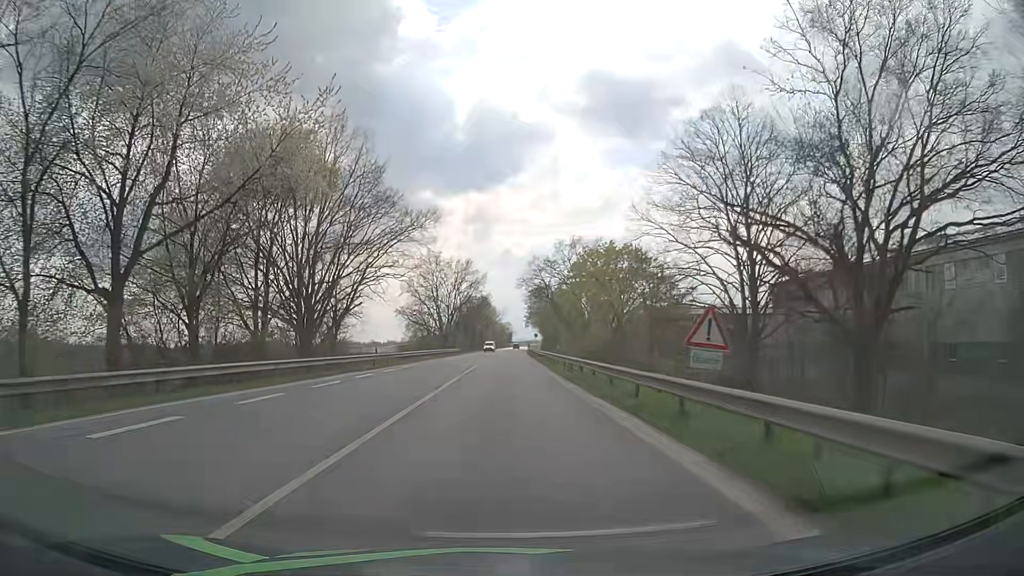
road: primary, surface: asphalt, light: Day
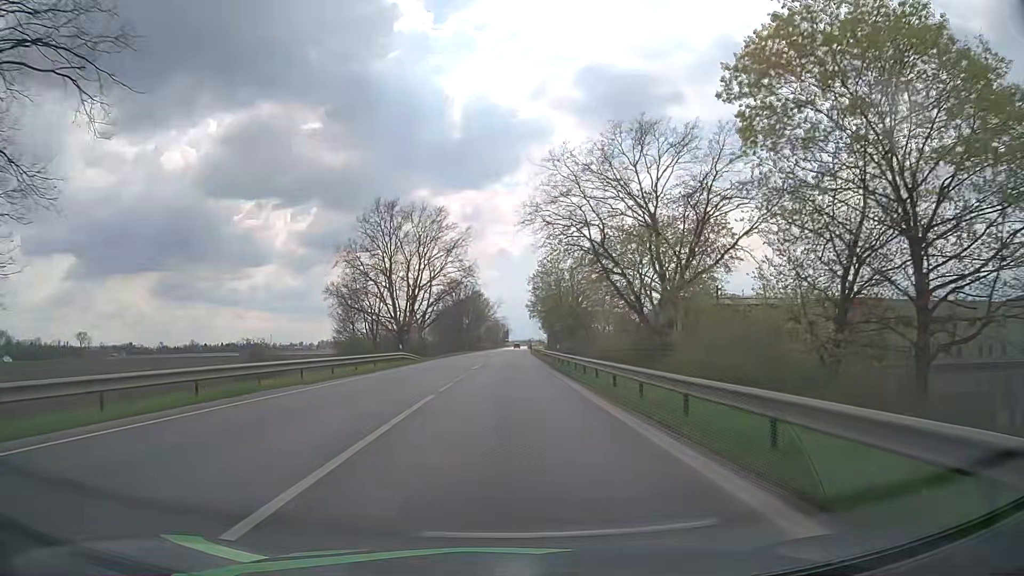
(0.0, +44.2) m; +1°
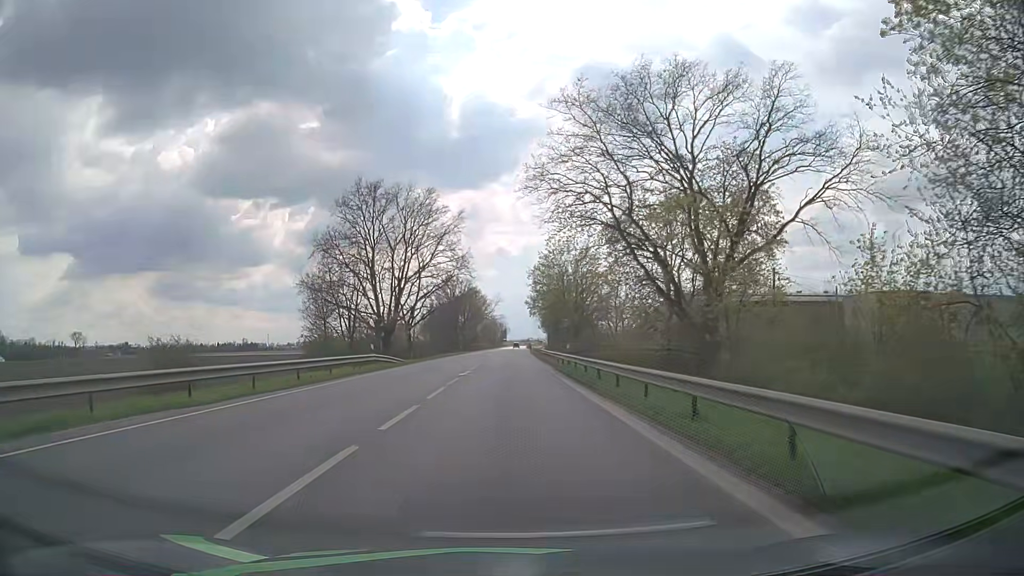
(-0.1, +8.6) m; -1°
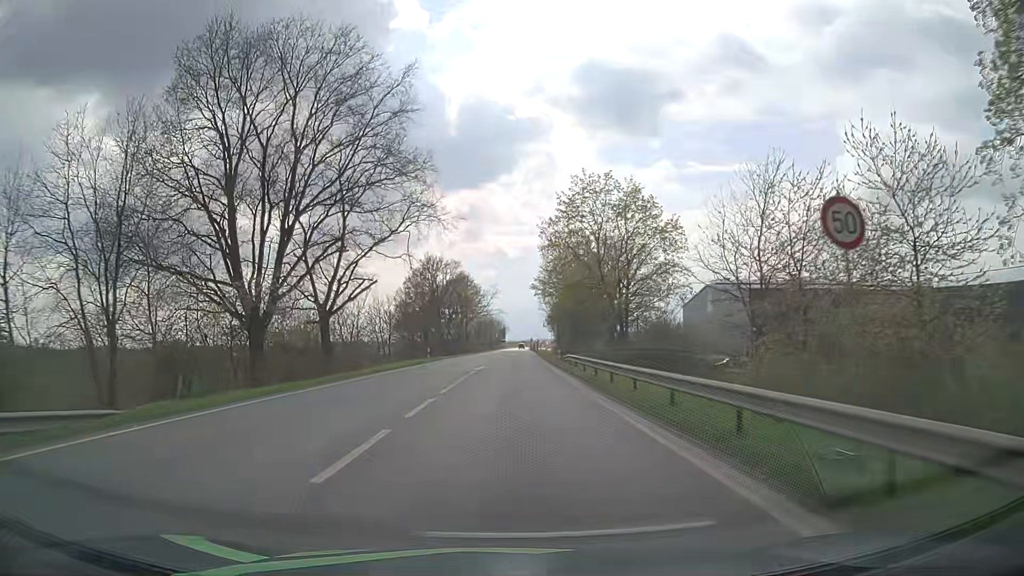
(+0.3, +34.1) m; +1°
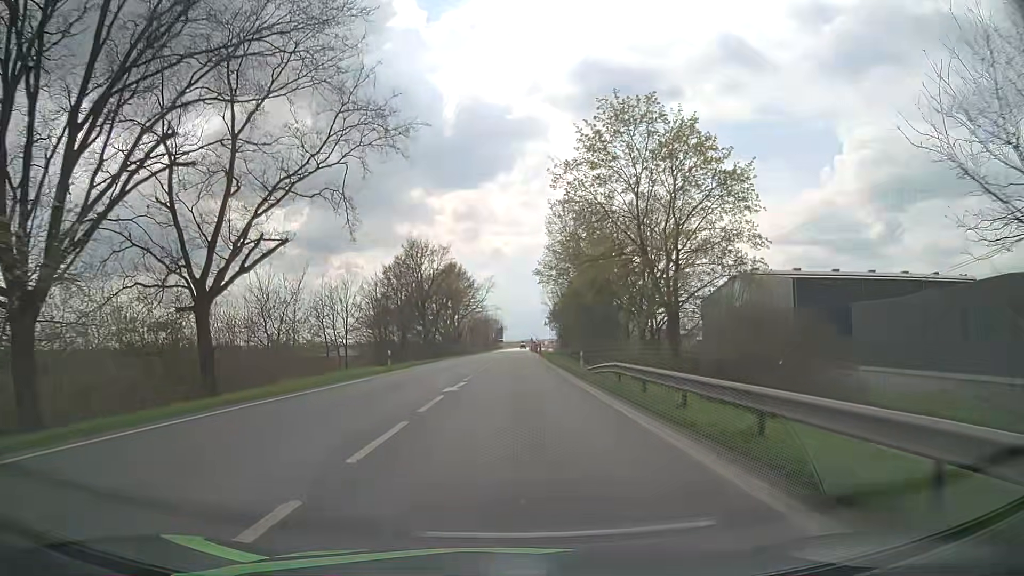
(-0.1, +16.8) m; 0°
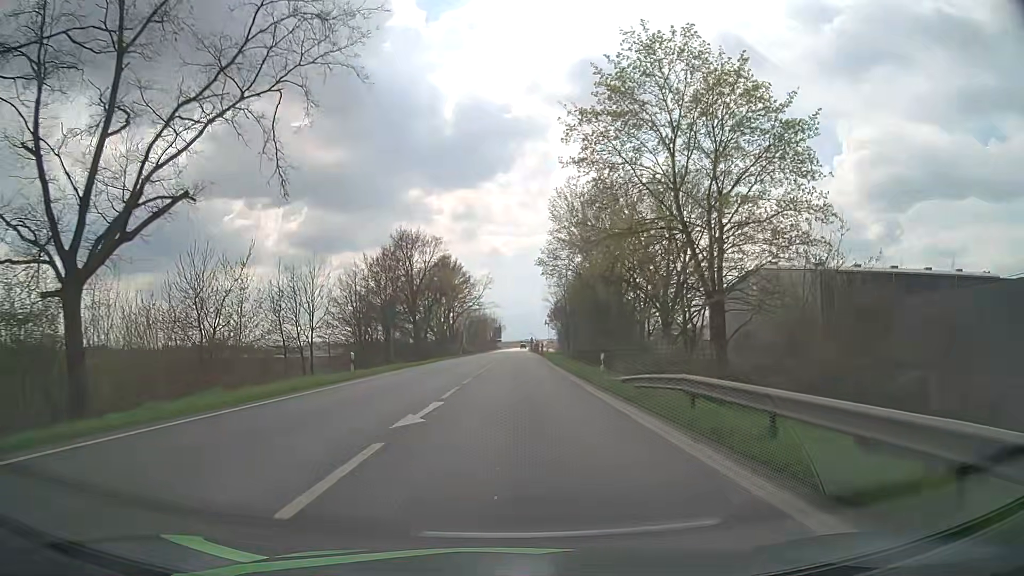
(0.0, +8.3) m; 0°
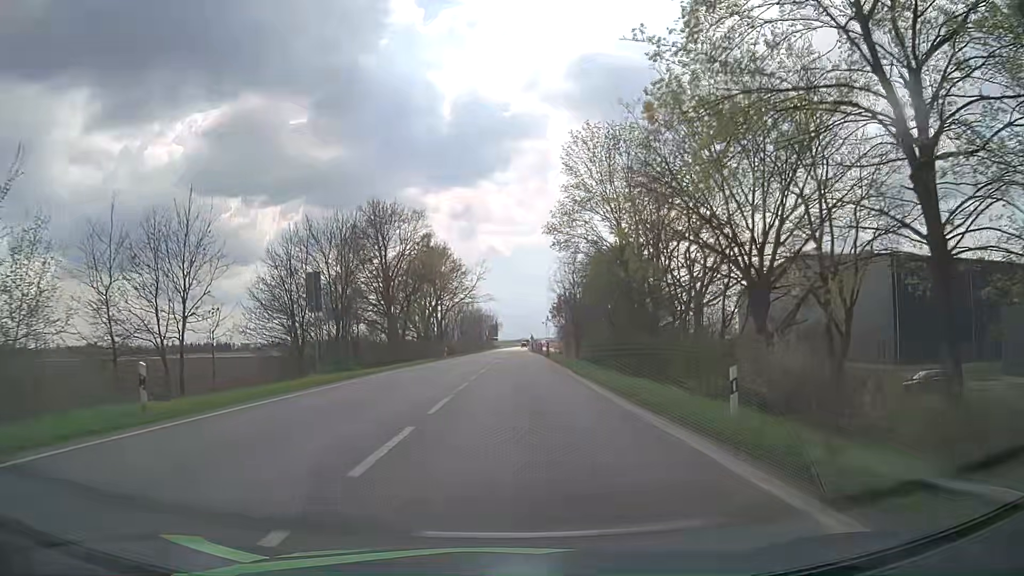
(0.0, +16.5) m; 0°
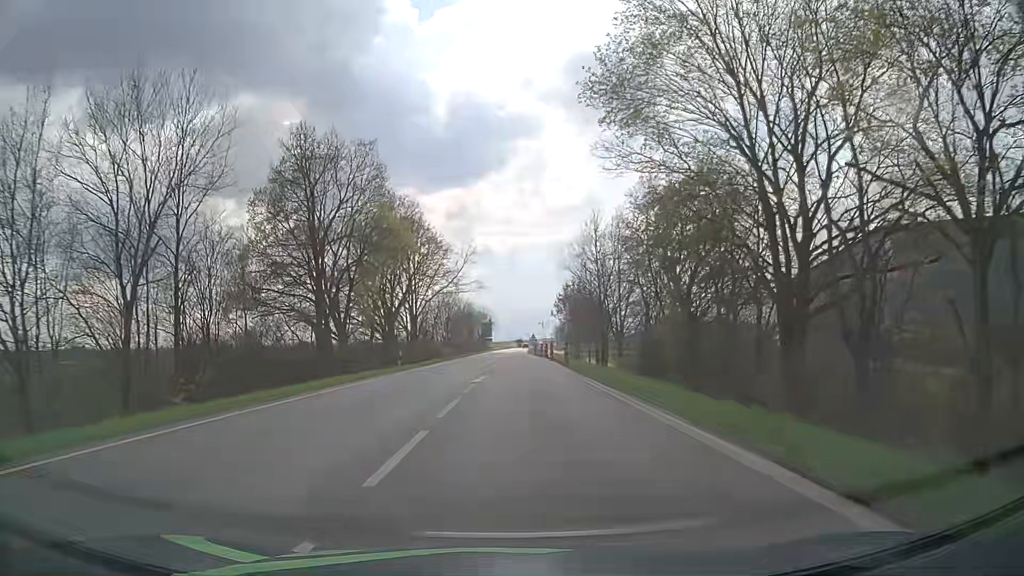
(0.0, +24.3) m; 0°
(0, +10) (0, +20) (0, +30) (0, +40) (0, +50) (+1, +60) (+1, +70) (+1, +80) (+1, +90) (+1, +100) m
